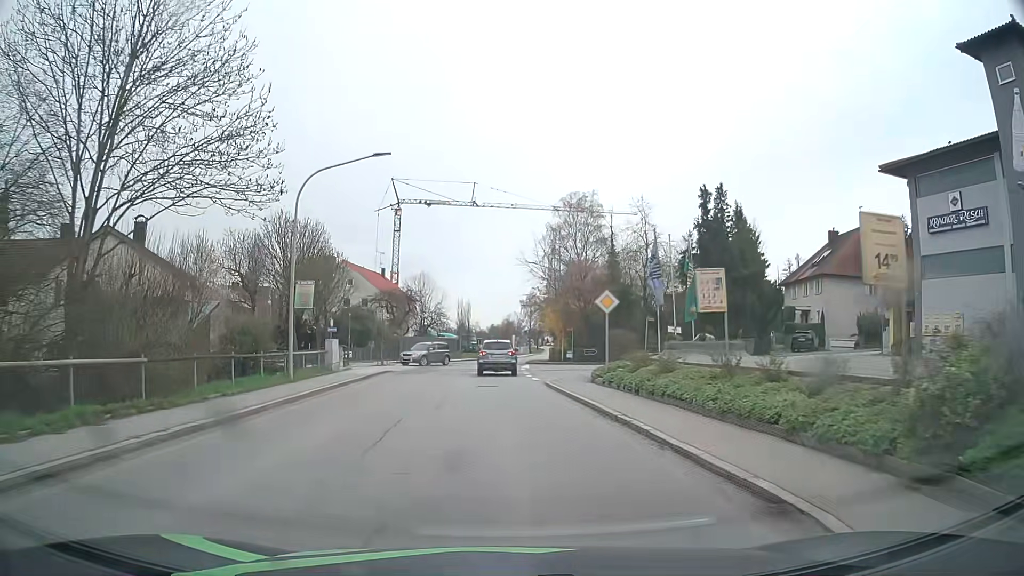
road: secondary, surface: asphalt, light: Day
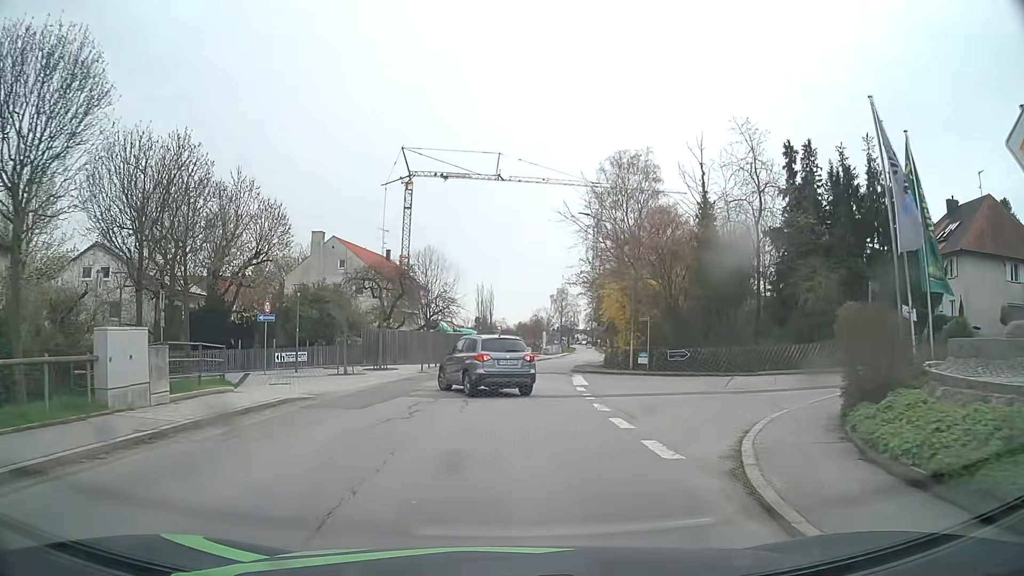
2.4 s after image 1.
(-0.2, +18.2) m; -2°
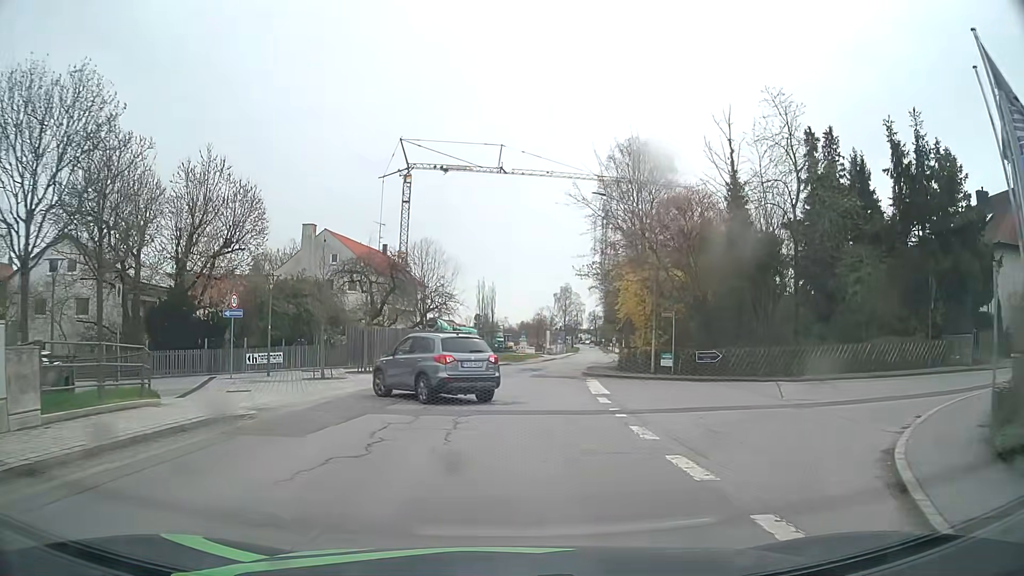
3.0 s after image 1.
(0.0, +4.3) m; 0°
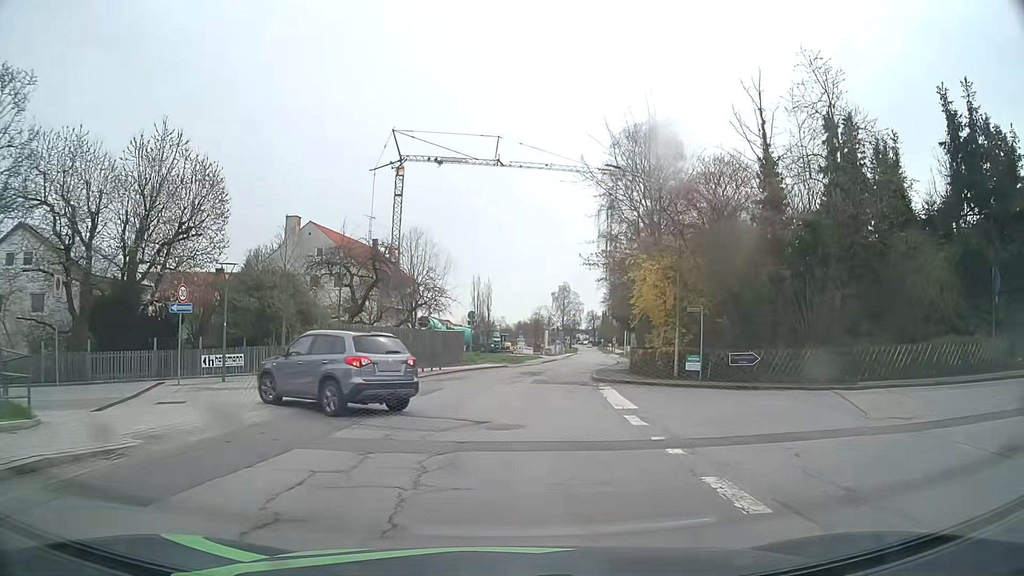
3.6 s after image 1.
(0.0, +4.4) m; 0°
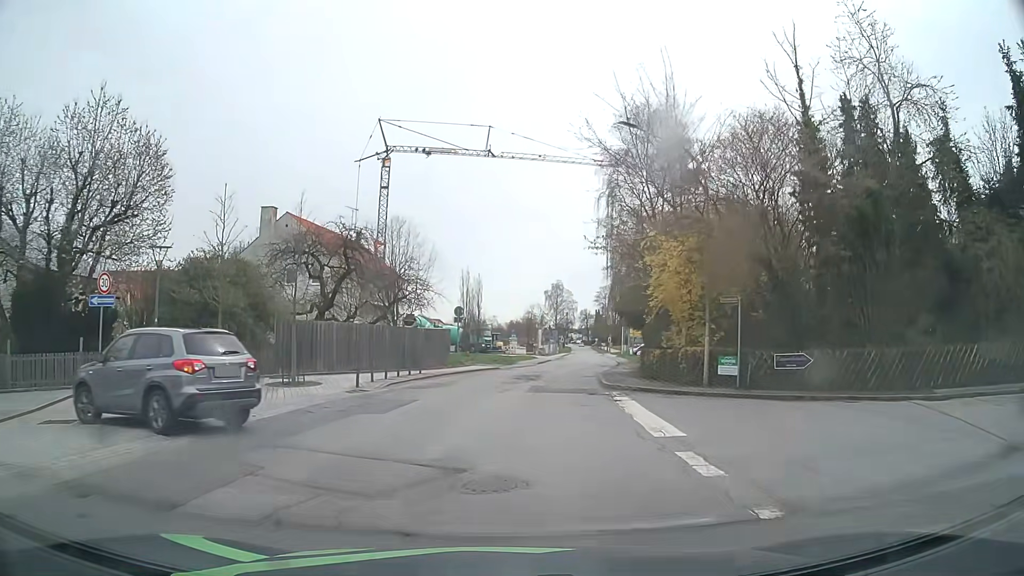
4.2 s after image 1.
(+0.1, +4.6) m; +1°
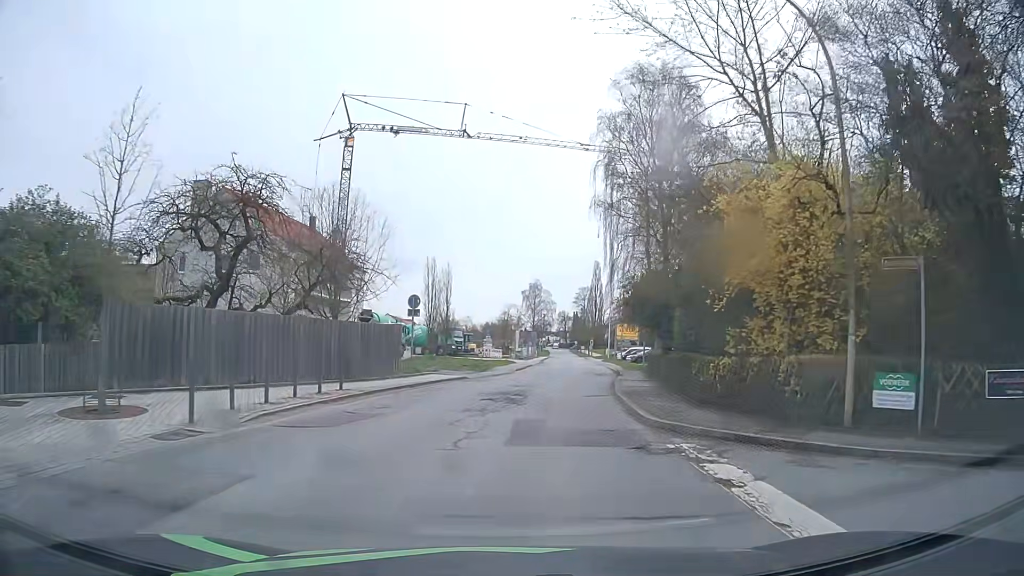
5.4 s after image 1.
(+0.2, +9.8) m; +2°
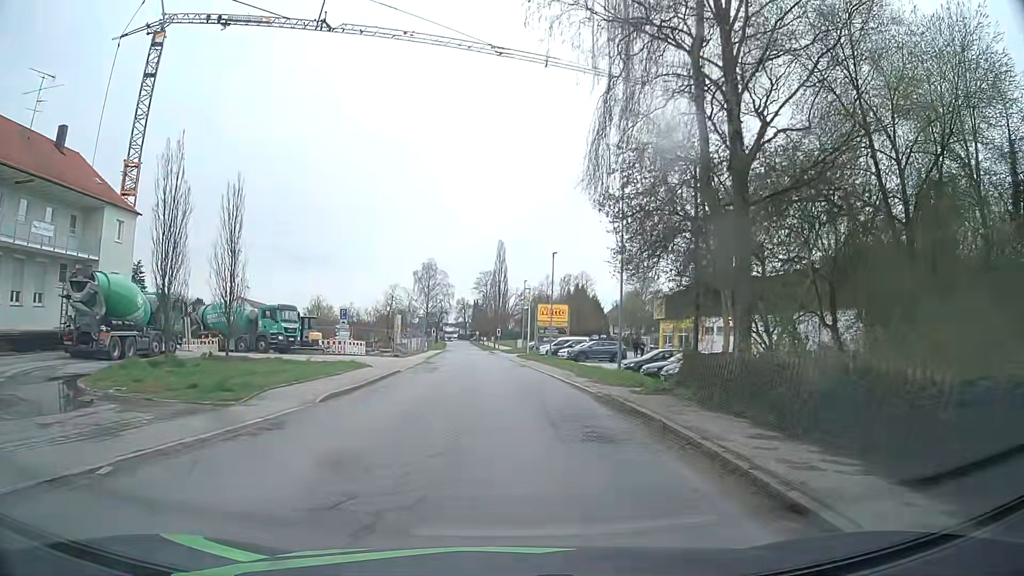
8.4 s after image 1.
(+2.3, +28.4) m; +8°
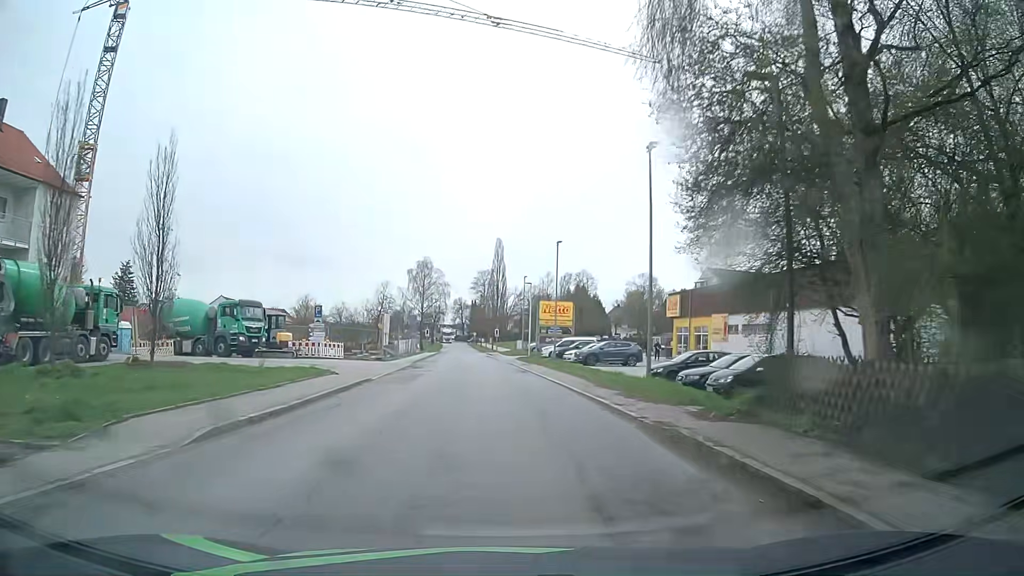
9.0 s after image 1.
(0.0, +6.4) m; 0°
(0, +10) (0, +20) (0, +30) (-1, +40) (-2, +50) (-2, +60) (-3, +70) (-3, +80) (-4, +90) (-5, +100) m
